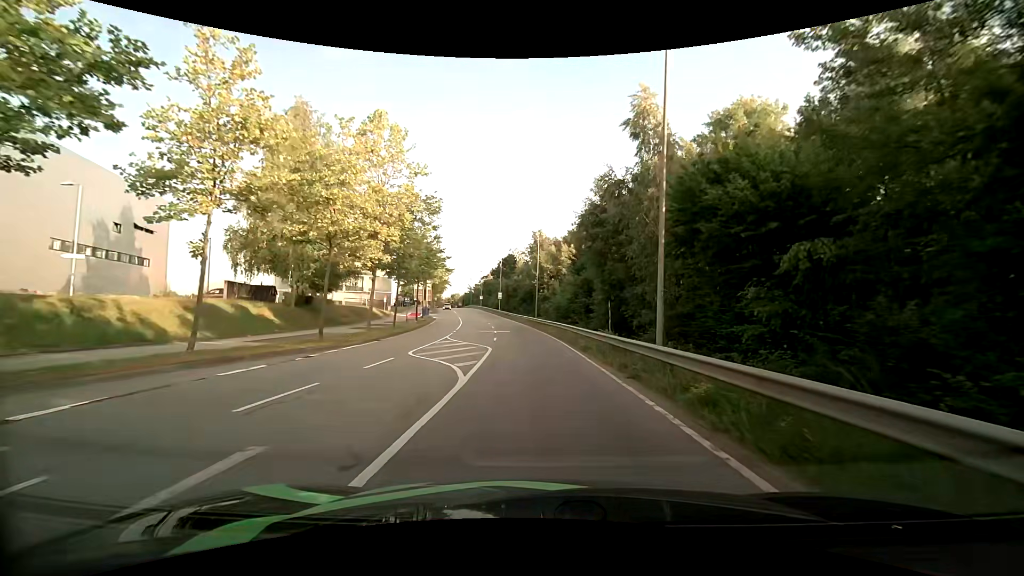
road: secondary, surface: asphalt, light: Day
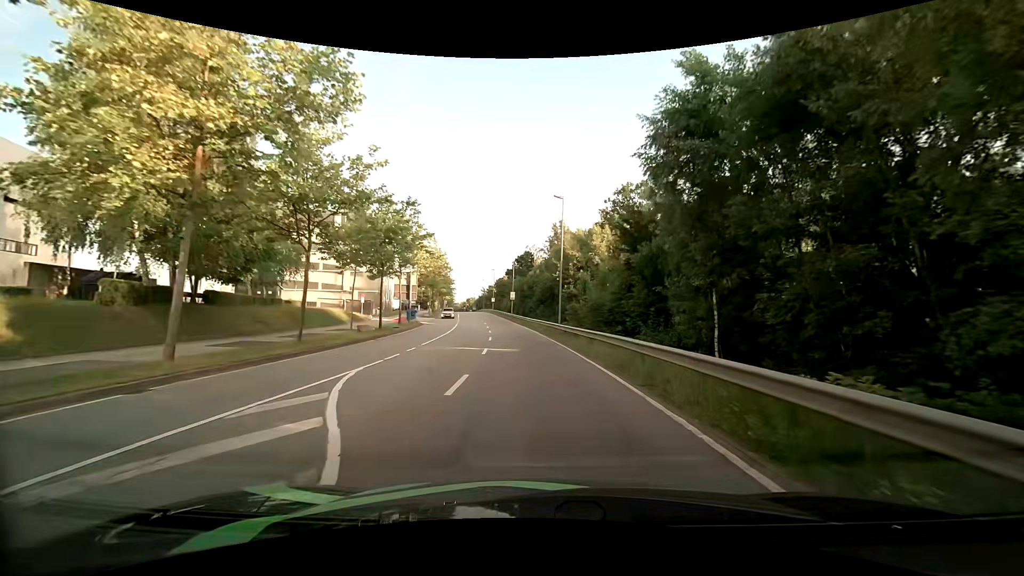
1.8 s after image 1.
(-0.2, +17.9) m; -3°
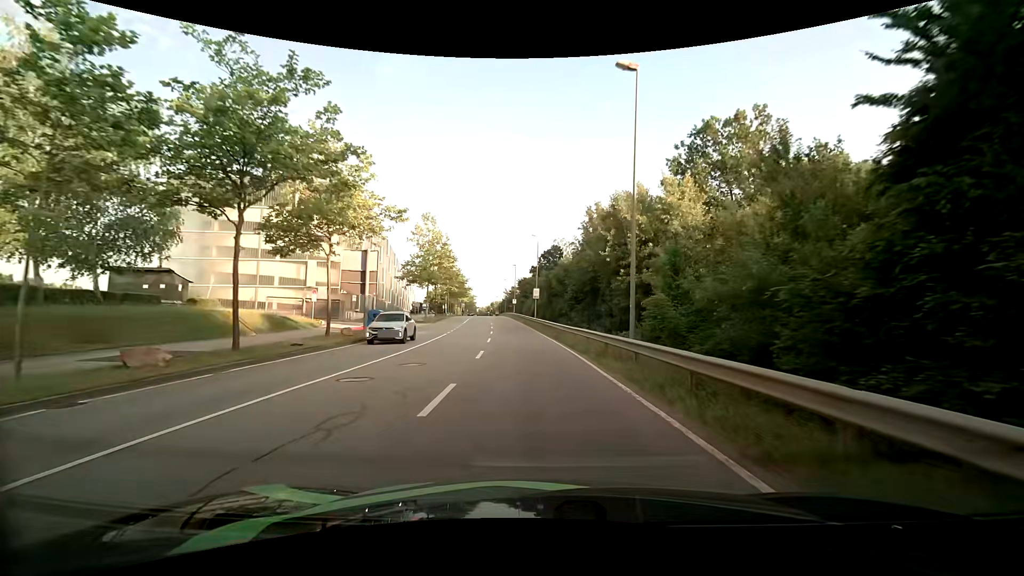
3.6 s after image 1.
(-0.2, +19.9) m; -2°
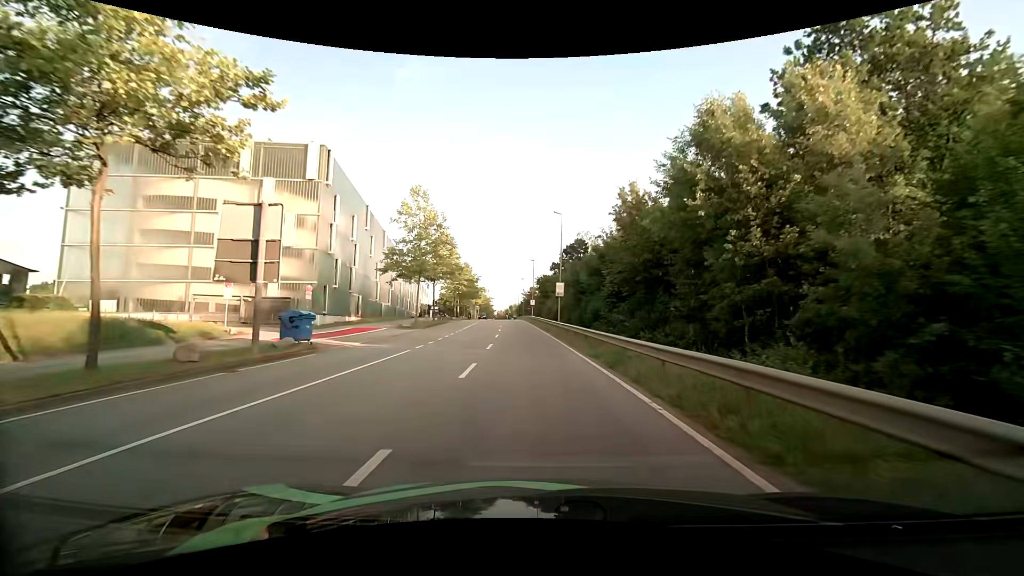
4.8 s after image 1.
(-0.3, +14.1) m; -2°
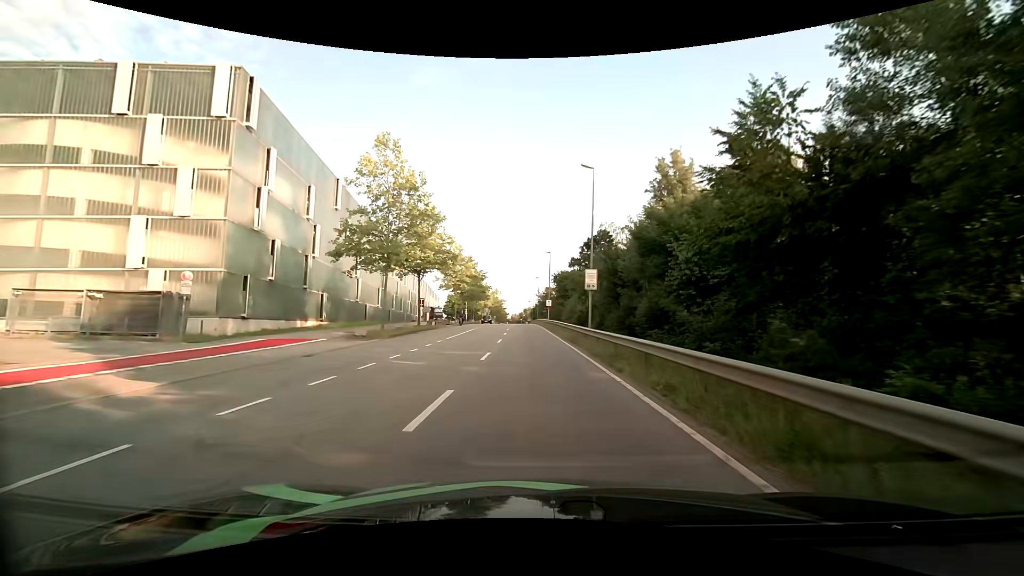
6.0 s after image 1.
(-0.2, +14.0) m; -2°
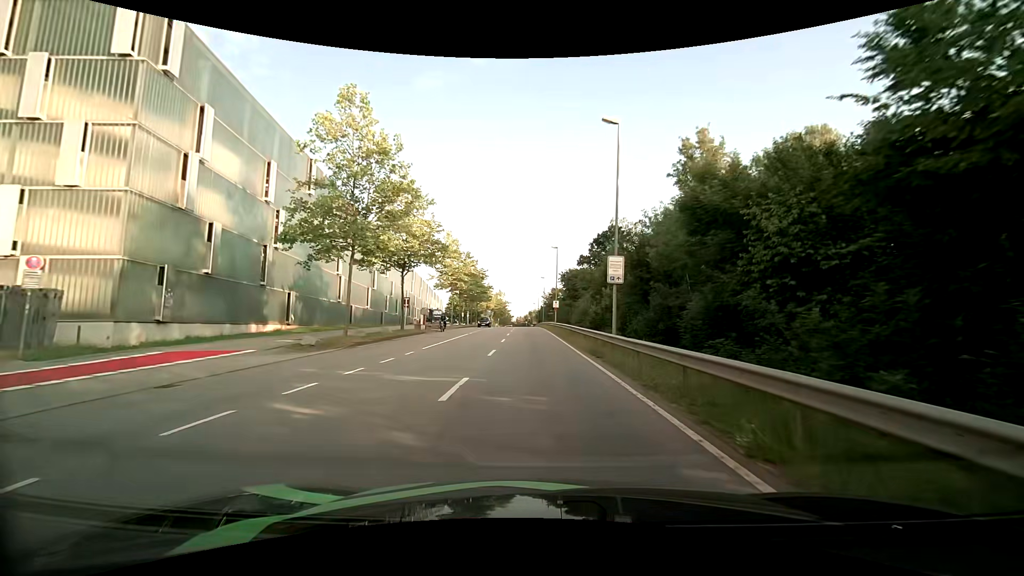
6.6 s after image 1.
(0.0, +7.1) m; 0°
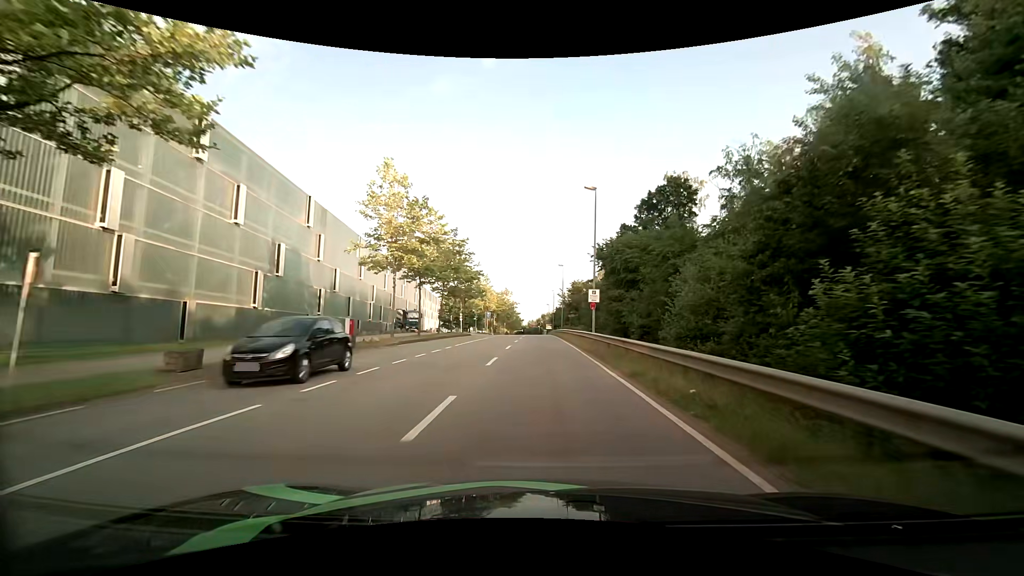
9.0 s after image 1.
(-0.6, +29.8) m; -2°
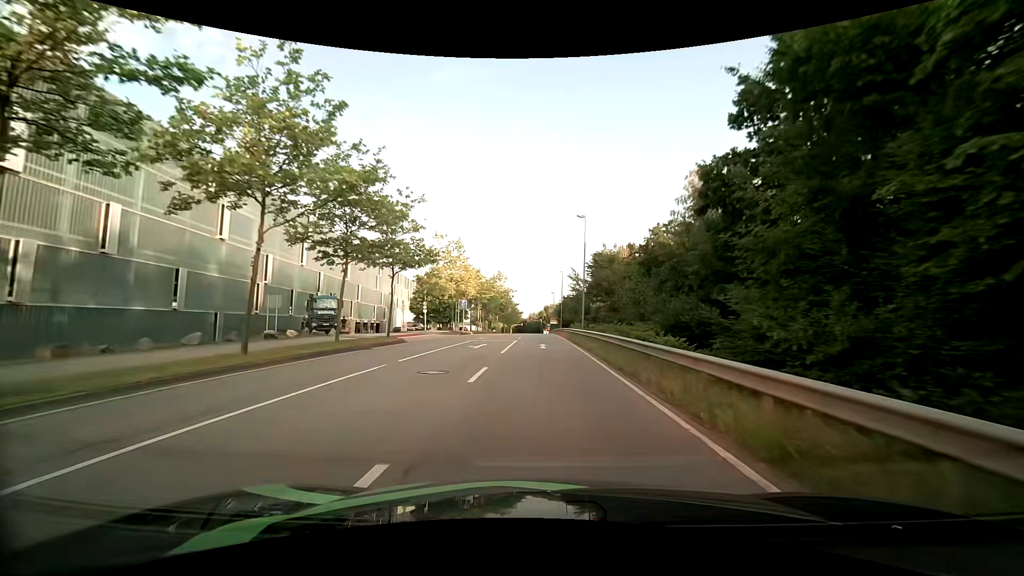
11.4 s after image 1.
(+0.1, +31.1) m; 0°
(0, +10) (0, +20) (0, +30) (0, +40) (0, +50) (0, +60) (0, +70) (0, +80) (0, +90) (0, +100) m
